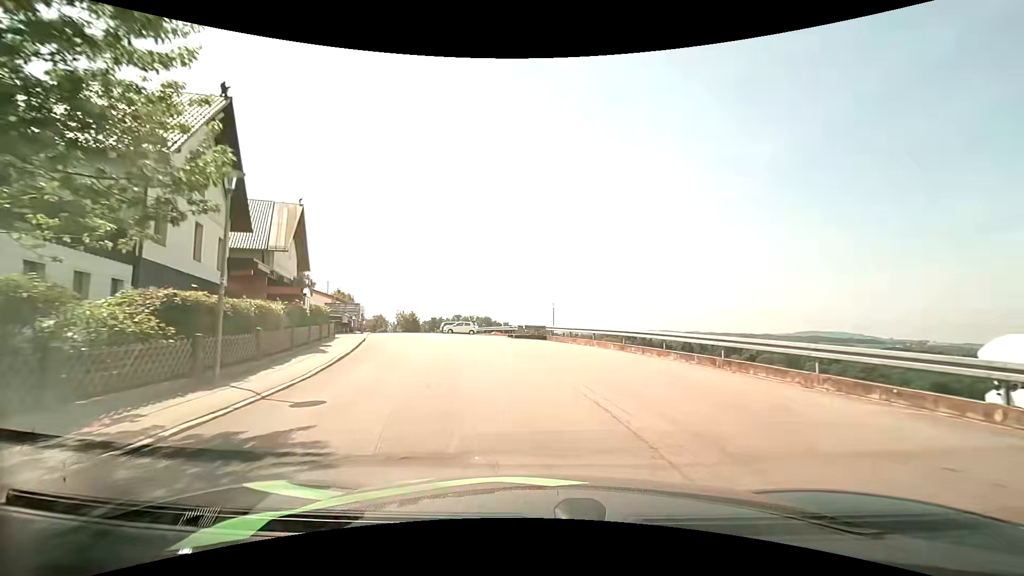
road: unclassified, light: Day
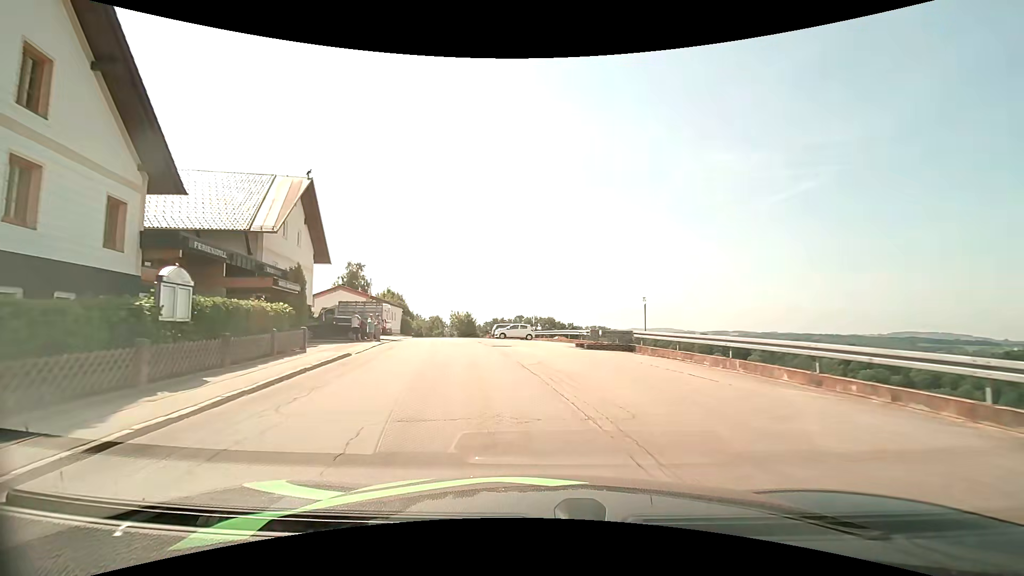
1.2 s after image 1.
(-0.7, +11.4) m; -7°
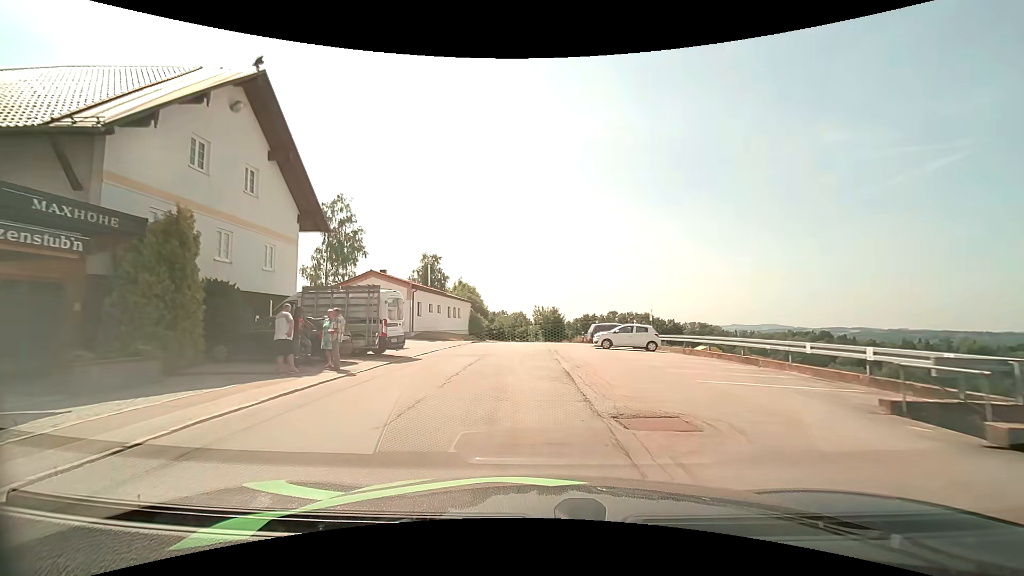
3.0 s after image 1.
(-1.8, +17.7) m; -11°
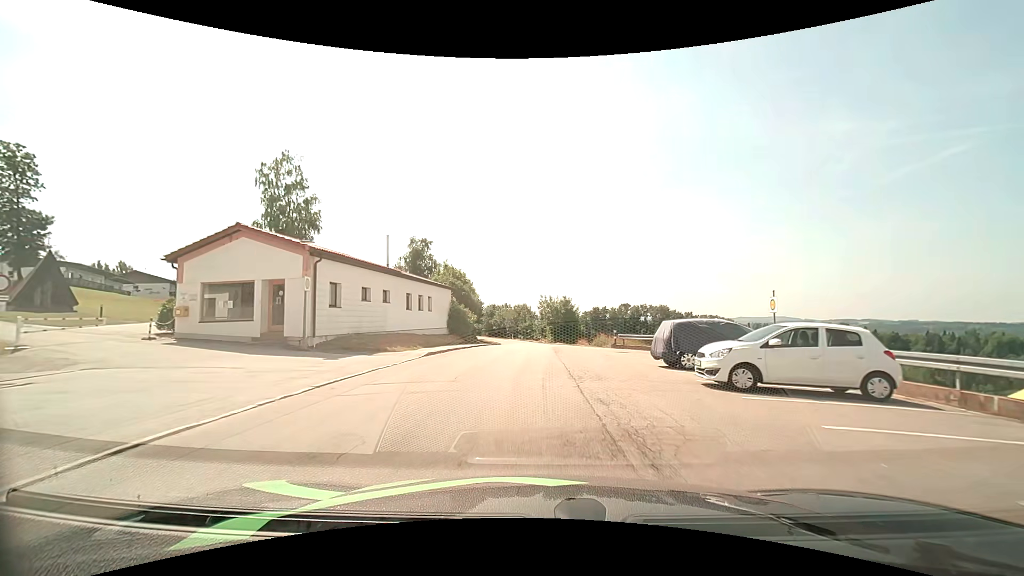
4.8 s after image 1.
(-0.1, +18.2) m; 0°
(0, +10) (0, +20) (0, +30) (0, +40) (0, +50) (-1, +60) (-2, +70) (-3, +80) (-5, +90) (-7, +99) m
